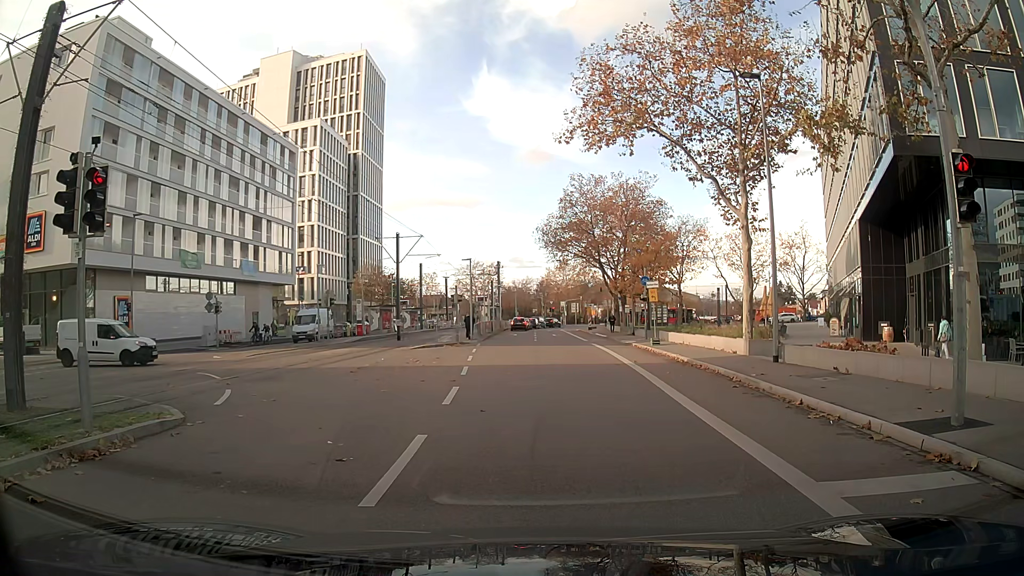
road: secondary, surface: asphalt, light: Day
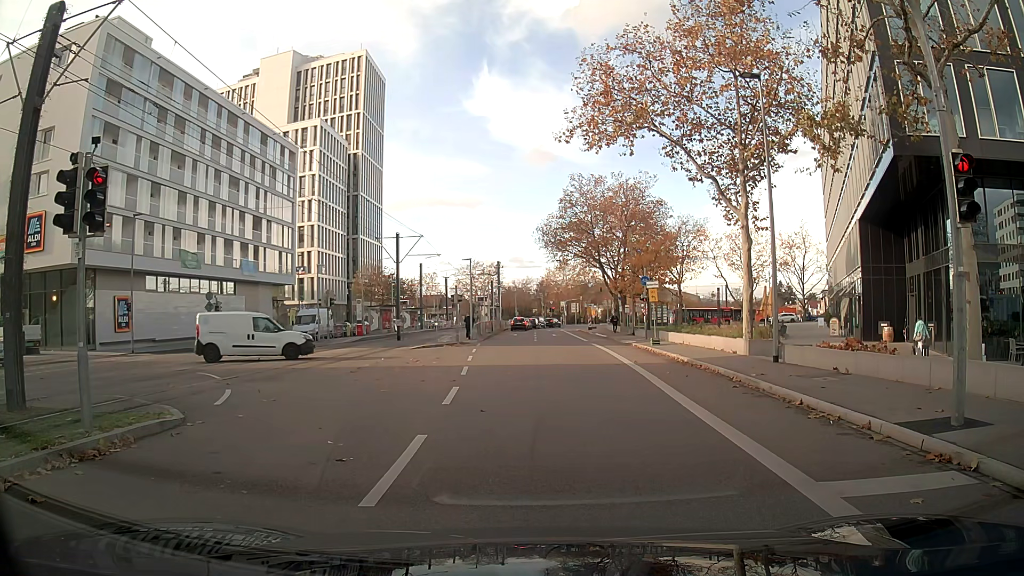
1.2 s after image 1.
(0.0, 0.0) m; 0°
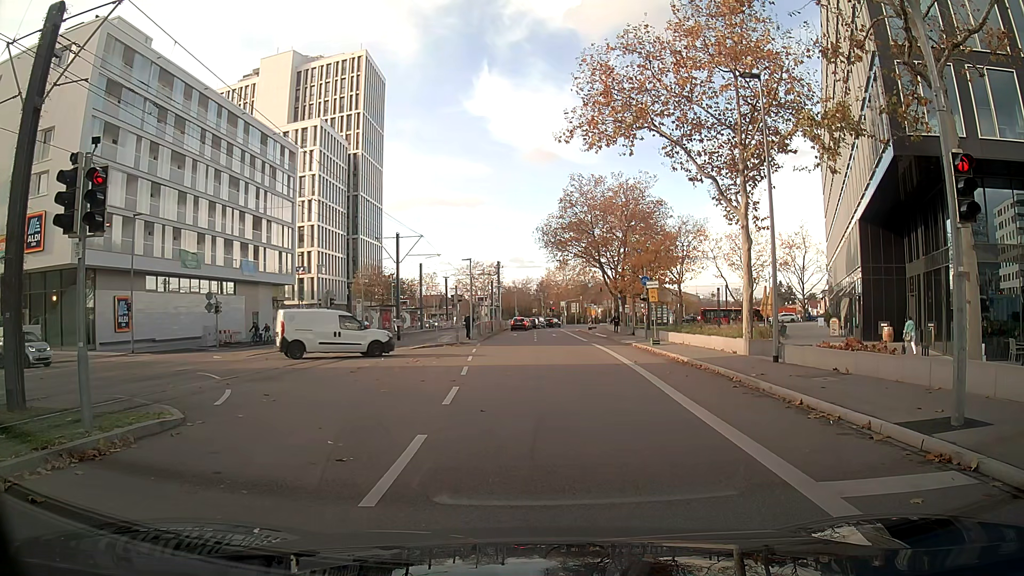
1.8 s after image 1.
(0.0, 0.0) m; 0°
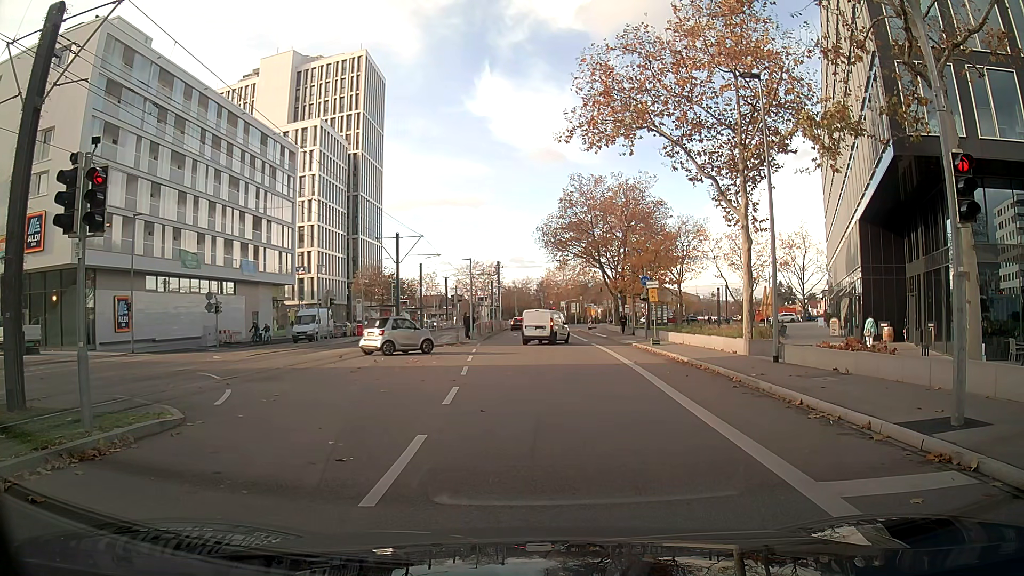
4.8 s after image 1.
(0.0, 0.0) m; 0°
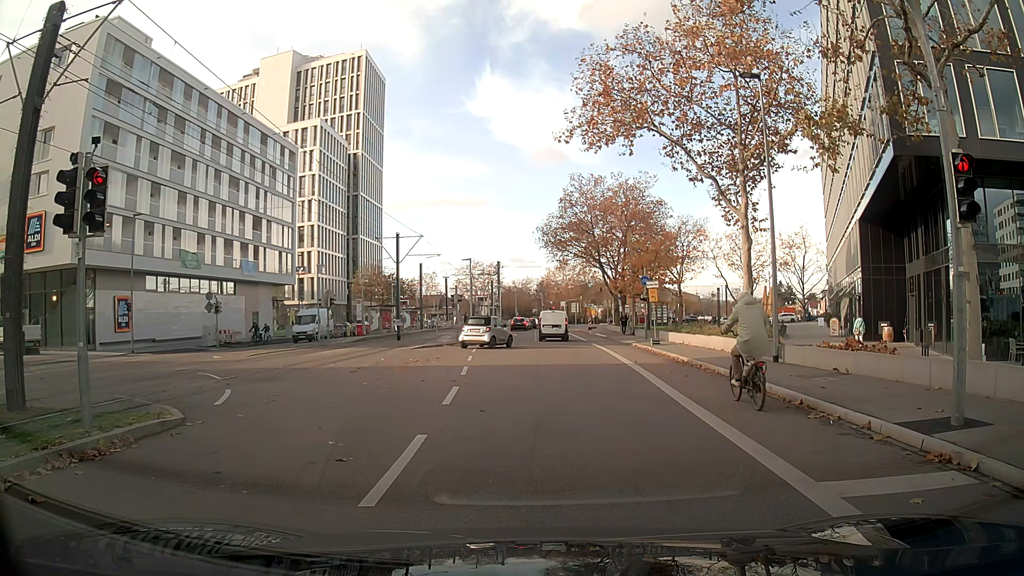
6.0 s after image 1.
(0.0, 0.0) m; 0°
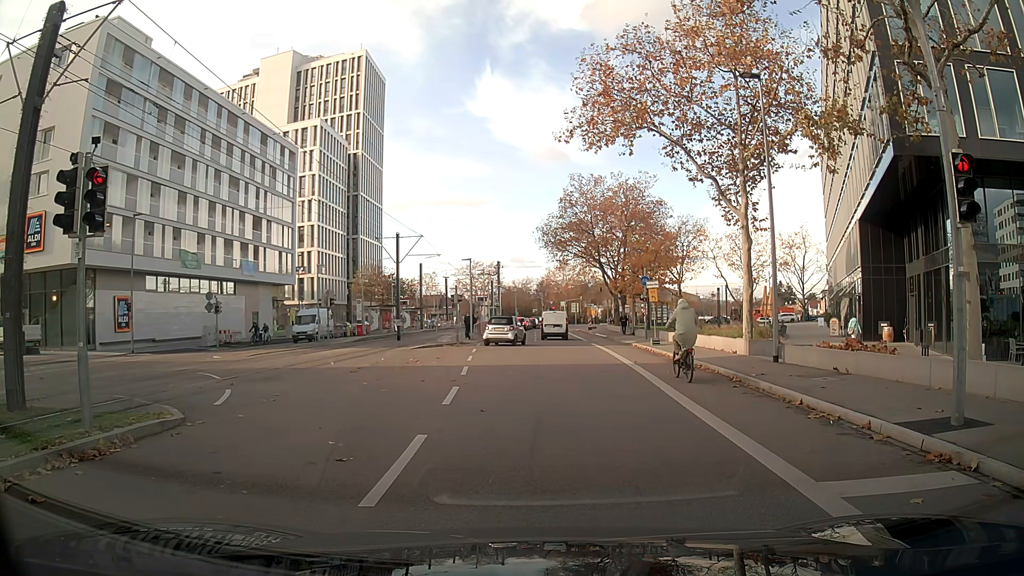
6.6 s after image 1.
(0.0, 0.0) m; 0°
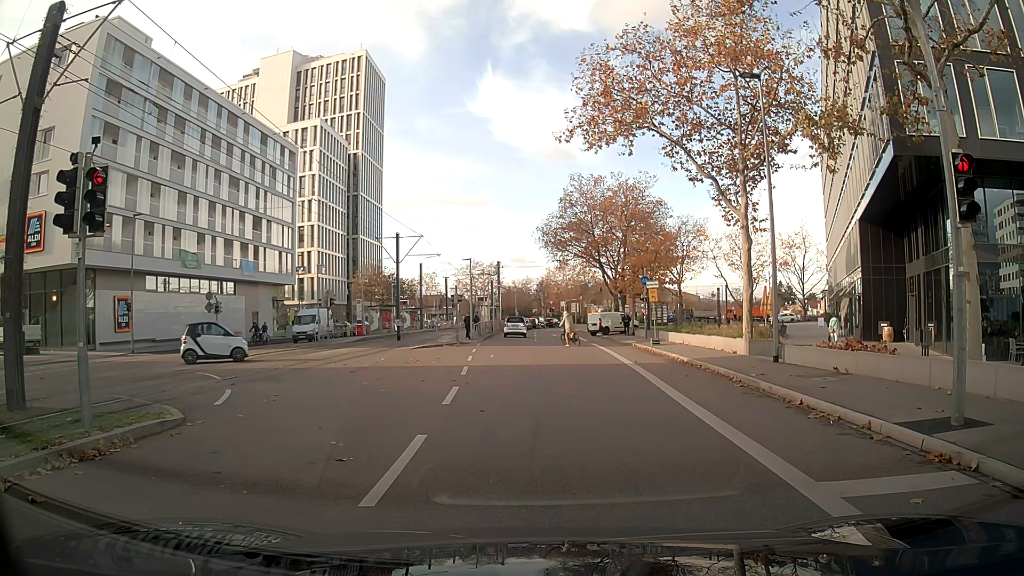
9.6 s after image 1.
(0.0, 0.0) m; 0°
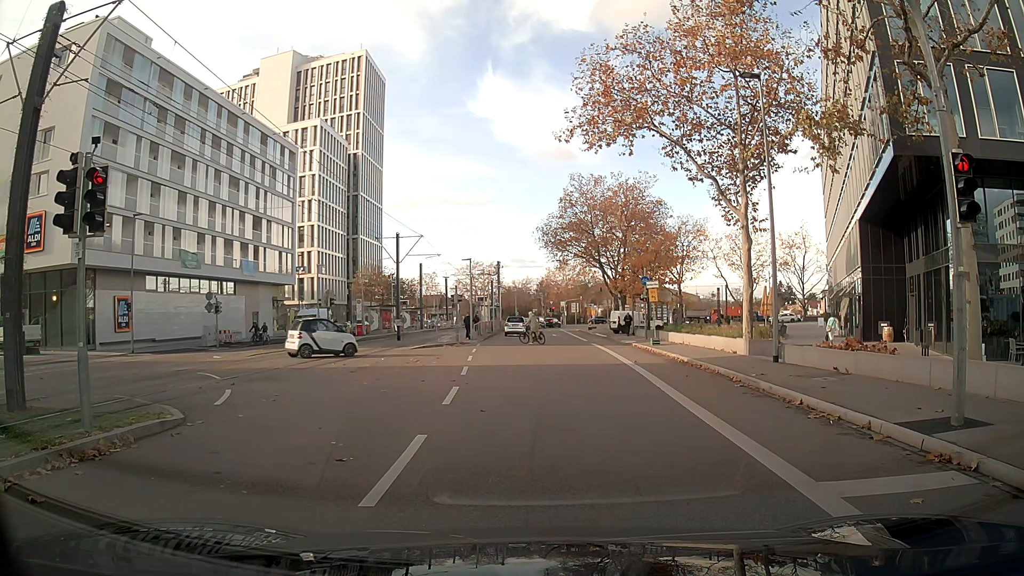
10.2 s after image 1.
(0.0, 0.0) m; 0°
(0, +10) (0, +20) (0, +30) (0, +40) (0, +50) (-1, +60) (-1, +70) (0, +80) (0, +90) (+3, +100) m
